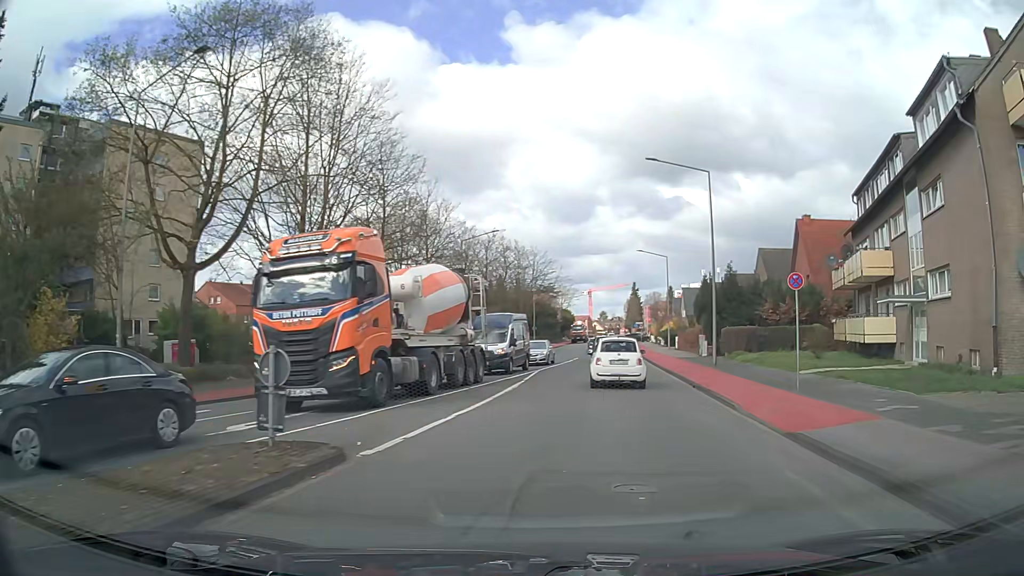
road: tertiary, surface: asphalt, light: Day
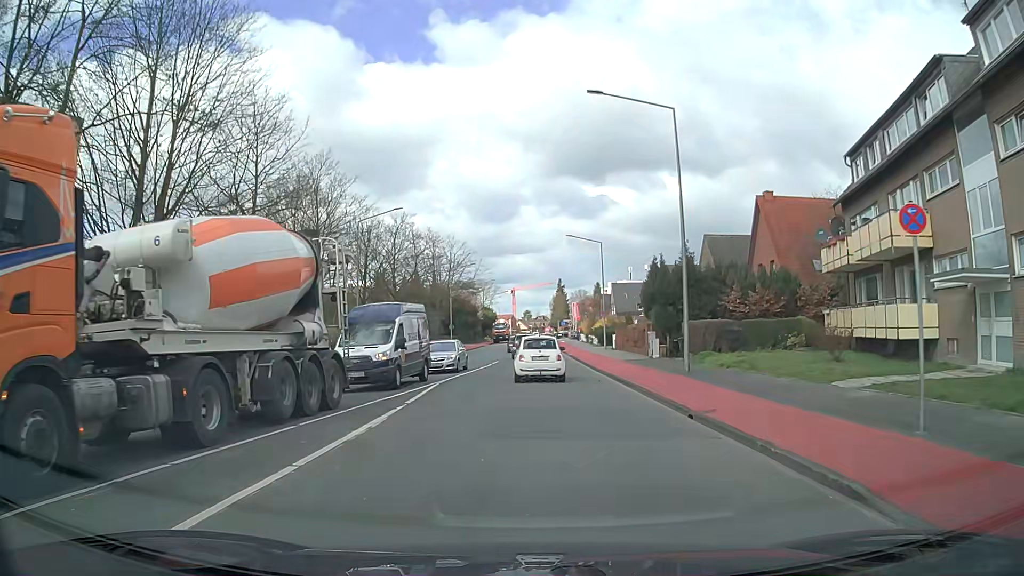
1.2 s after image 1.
(+0.7, +9.0) m; +7°
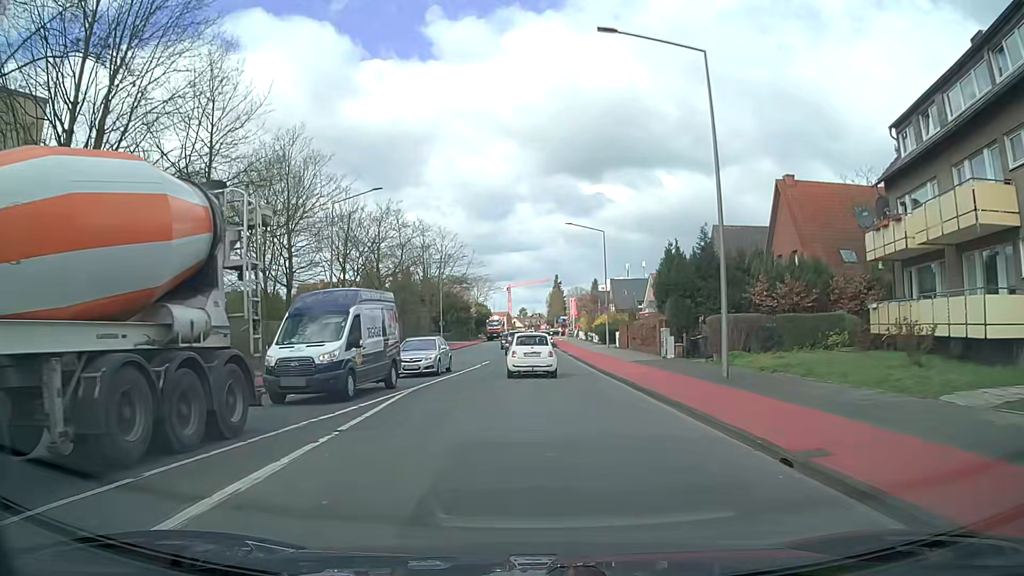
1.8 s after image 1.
(0.0, +5.0) m; +1°
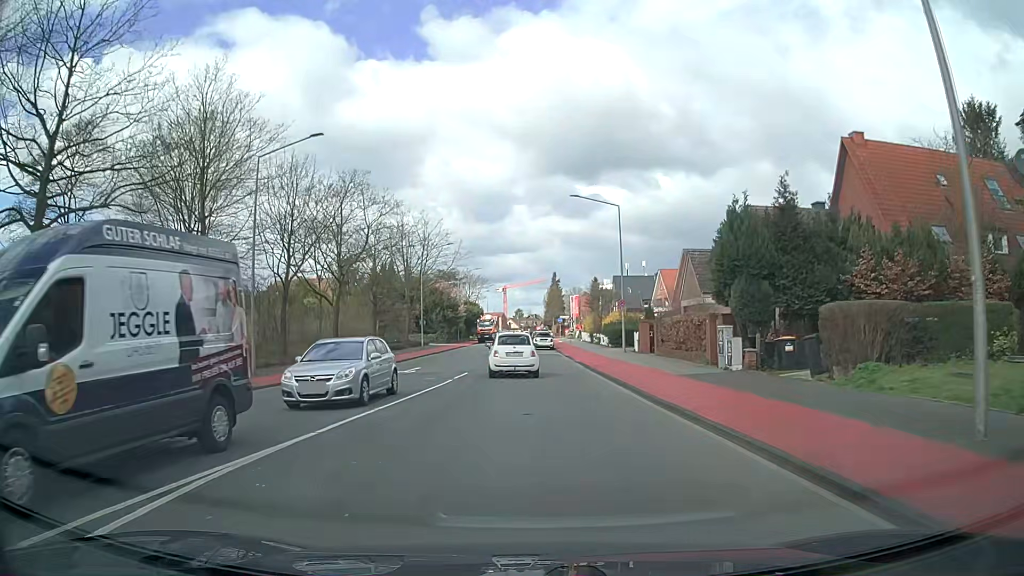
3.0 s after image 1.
(0.0, +10.9) m; -1°
